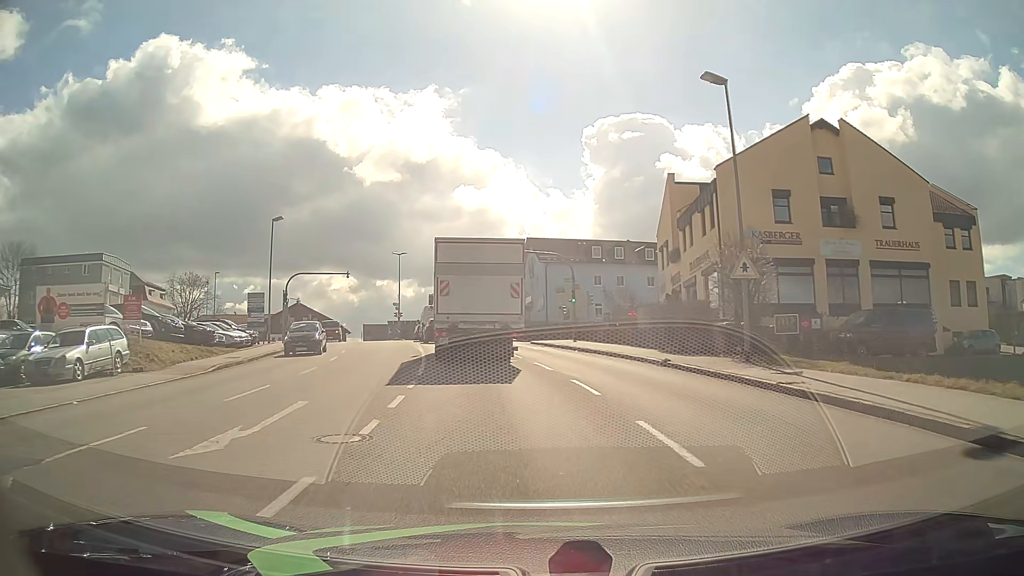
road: tertiary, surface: asphalt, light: Day
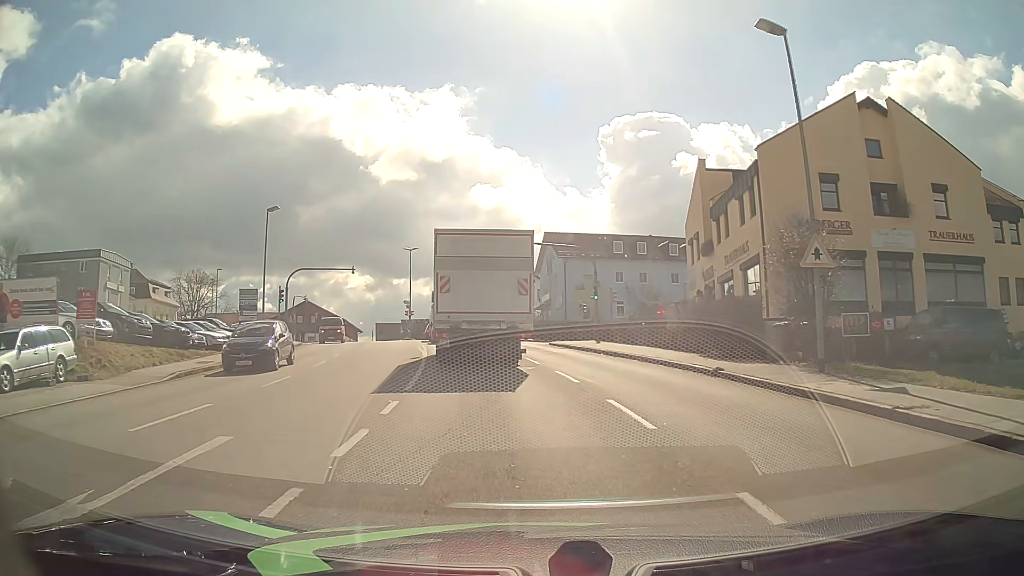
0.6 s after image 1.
(0.0, +3.7) m; -1°
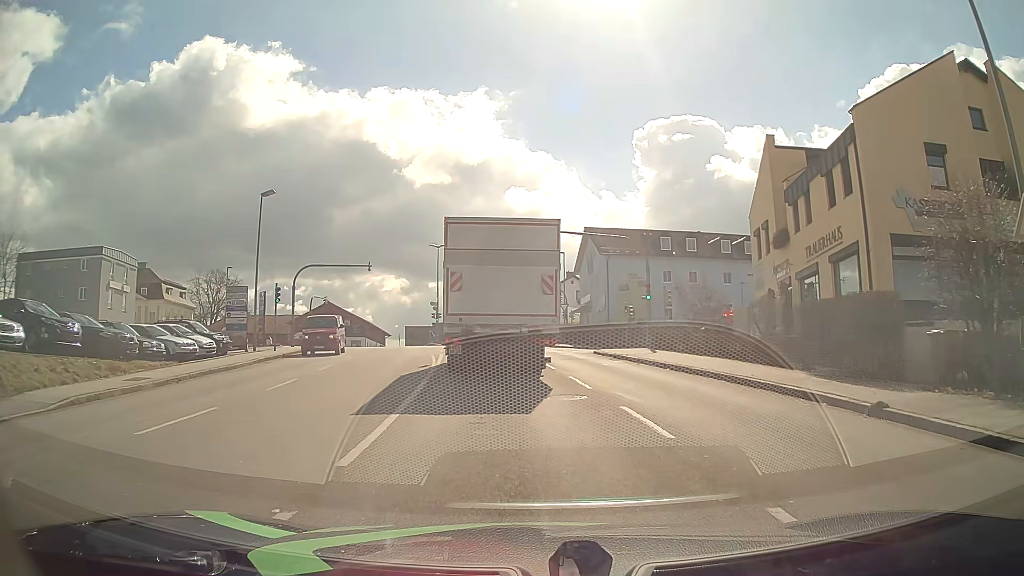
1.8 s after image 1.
(-0.2, +6.2) m; -4°
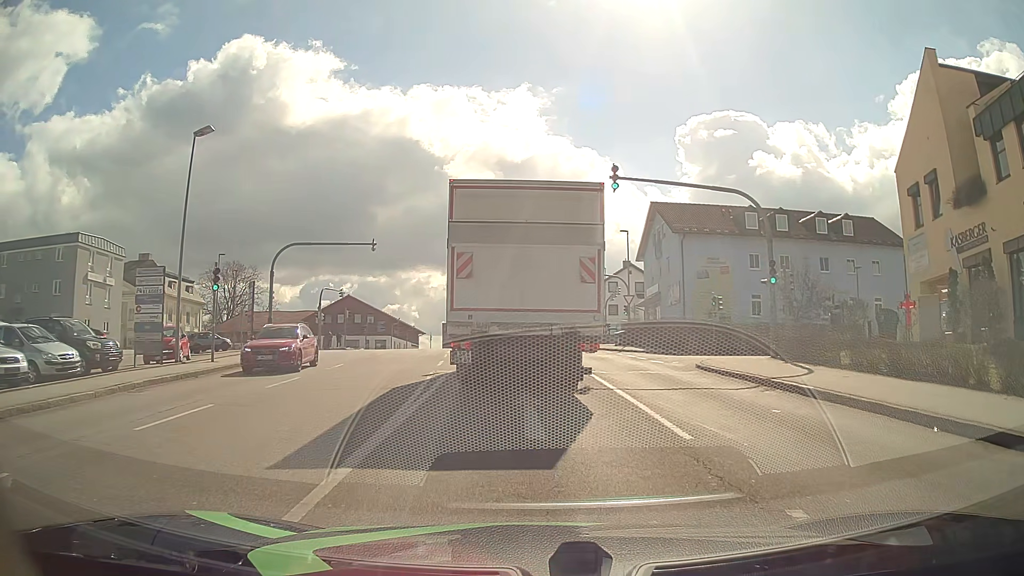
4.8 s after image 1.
(-0.4, +12.0) m; -4°
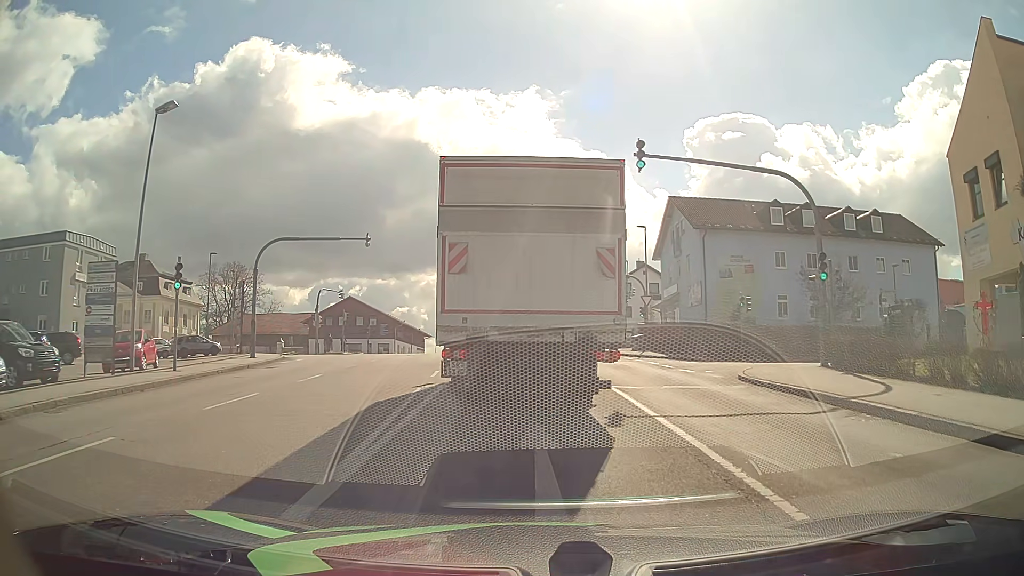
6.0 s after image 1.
(0.0, +3.4) m; -1°
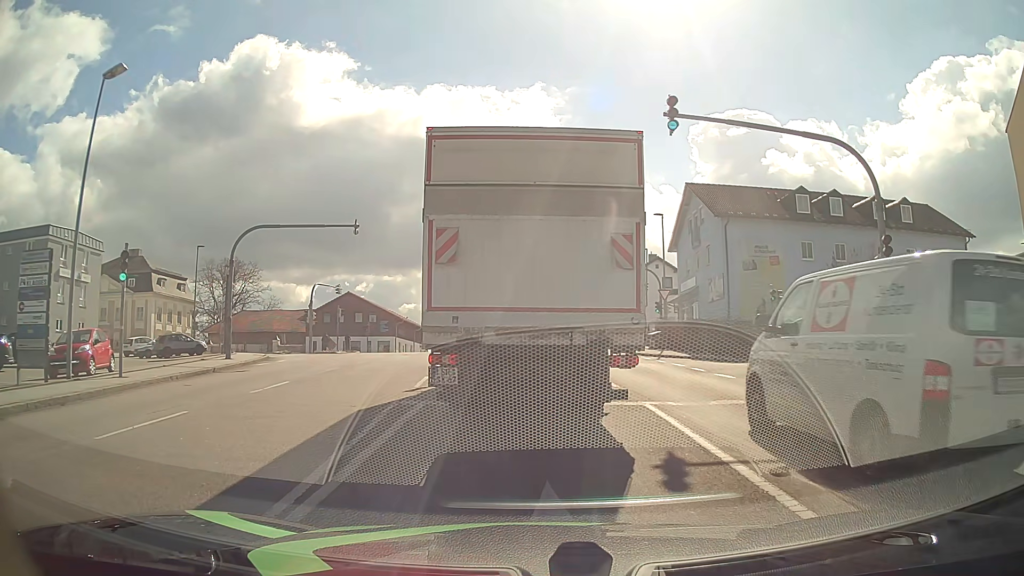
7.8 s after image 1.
(0.0, +3.4) m; -1°
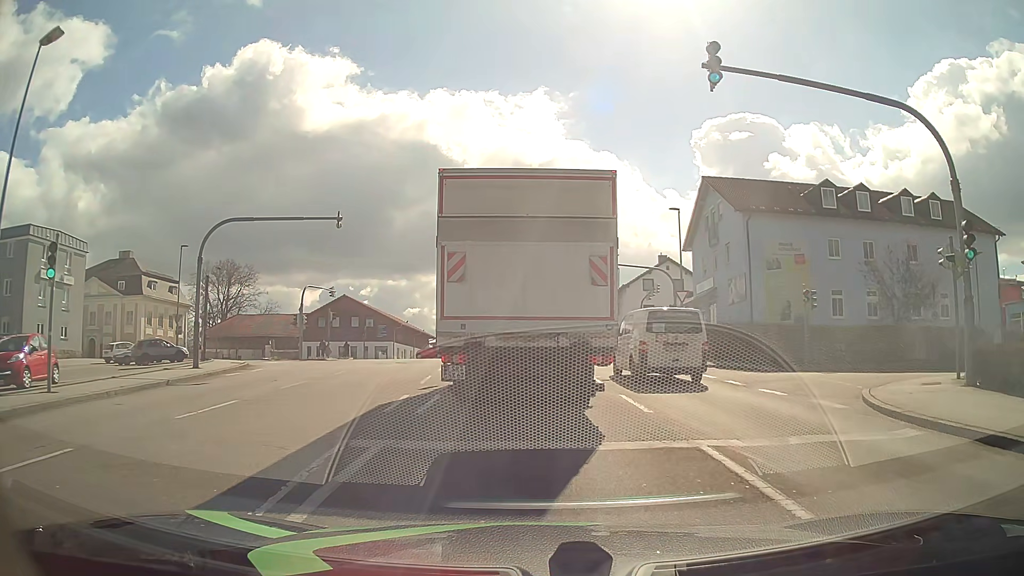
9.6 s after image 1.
(0.0, +3.6) m; 0°
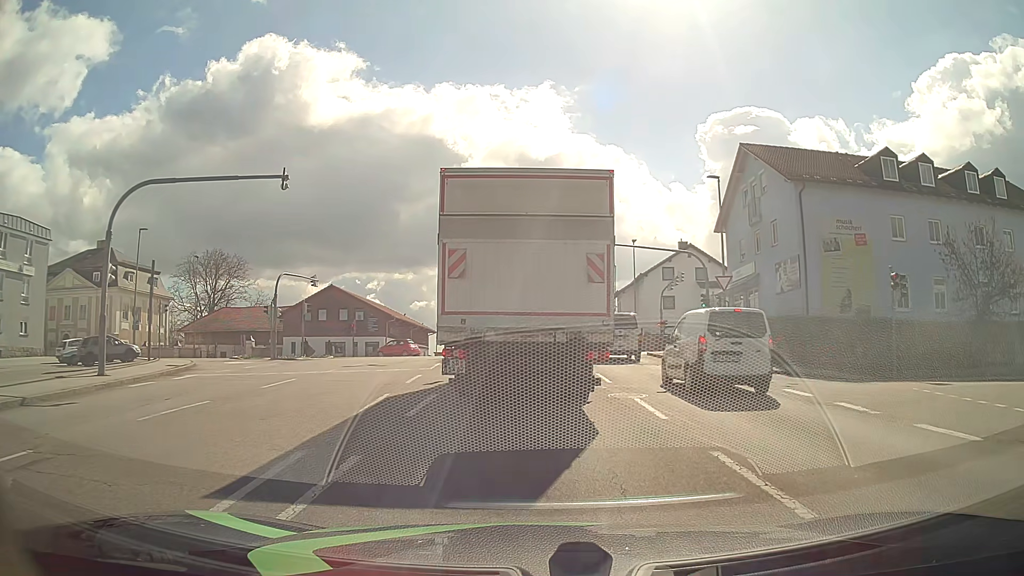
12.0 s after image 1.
(0.0, +6.9) m; 0°
(0, +10) (0, +20) (-1, +30) (0, +40) (-3, +49) (-12, +54) (-22, +56) (-32, +56) (-42, +56) (-52, +56) m
